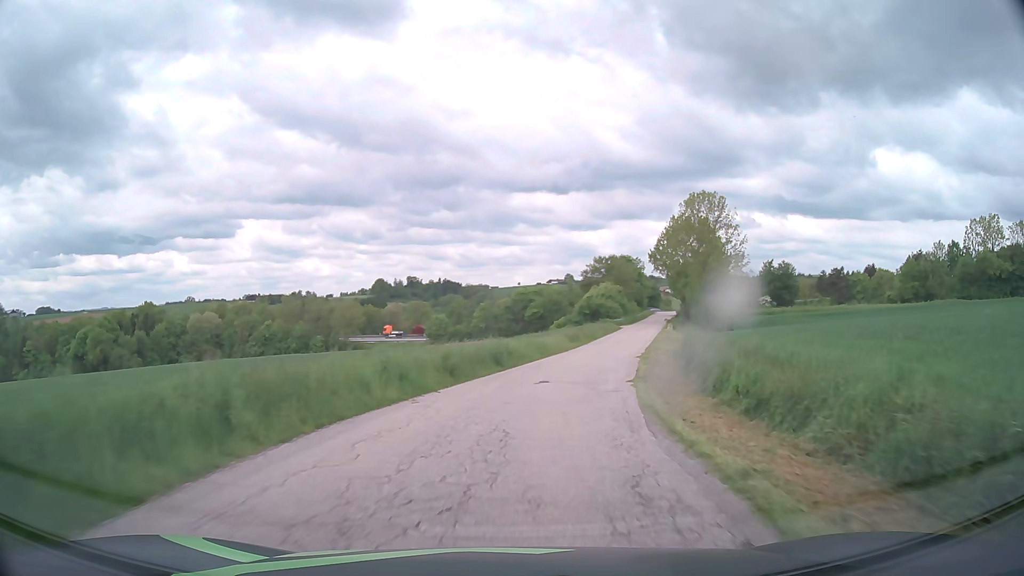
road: unclassified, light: Day
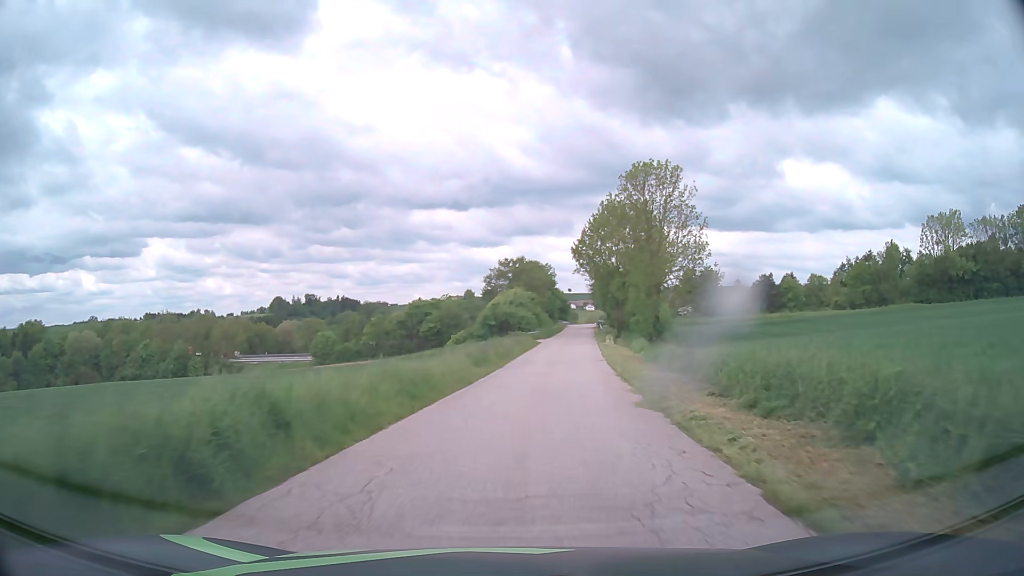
(+1.3, +17.2) m; +8°
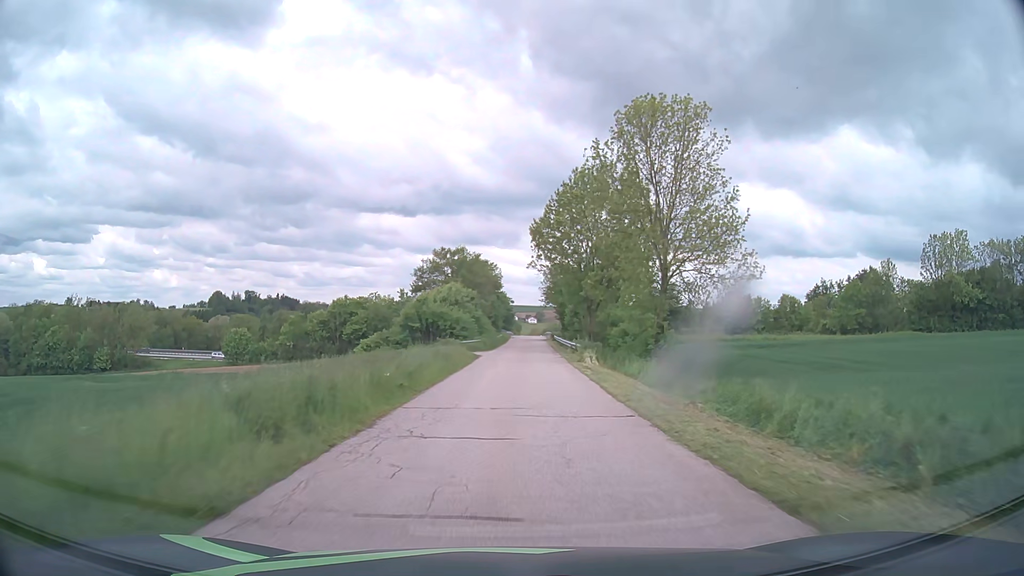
(+0.9, +17.7) m; +5°
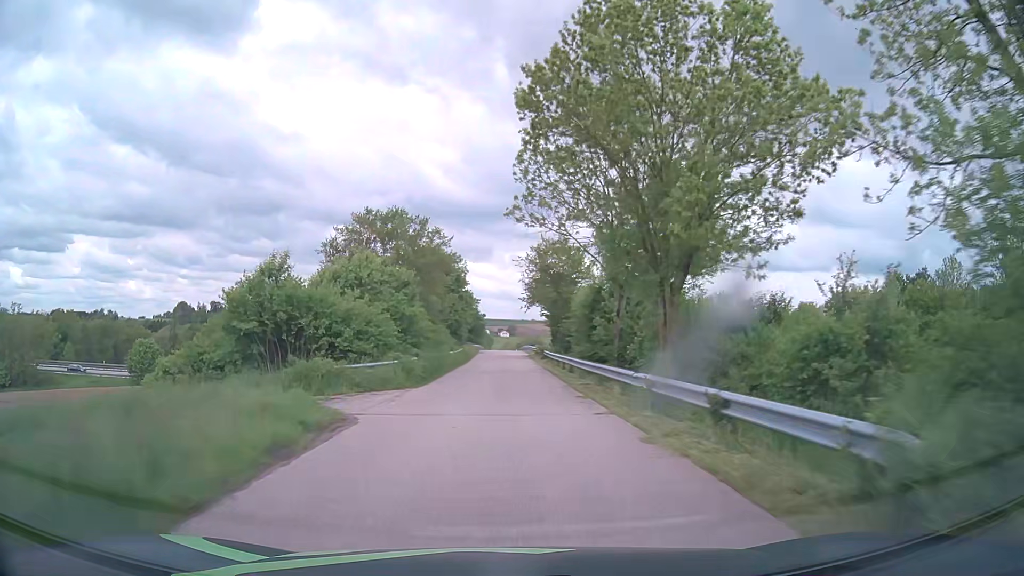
(+0.7, +27.5) m; +2°
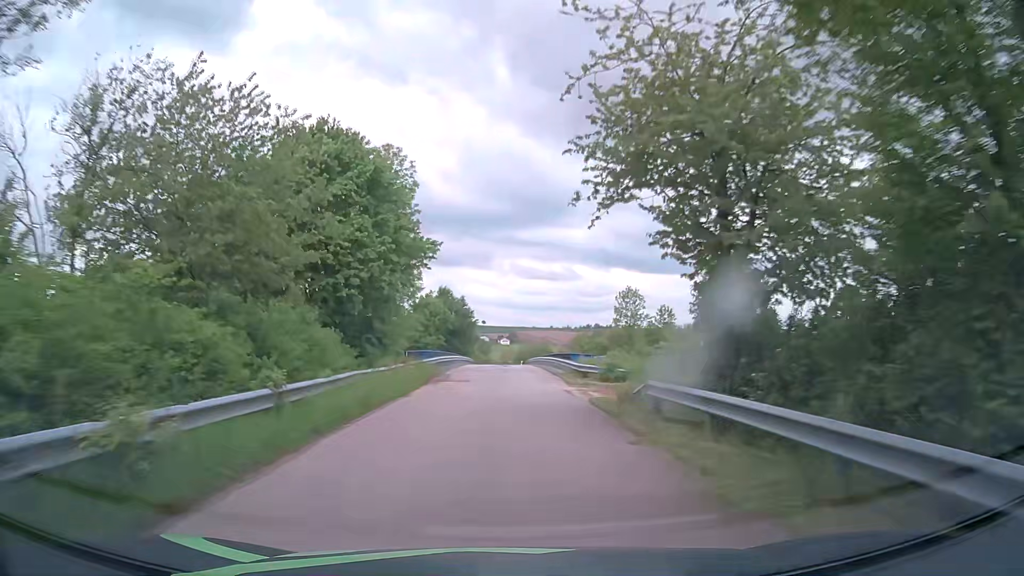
(+0.1, +47.7) m; 0°
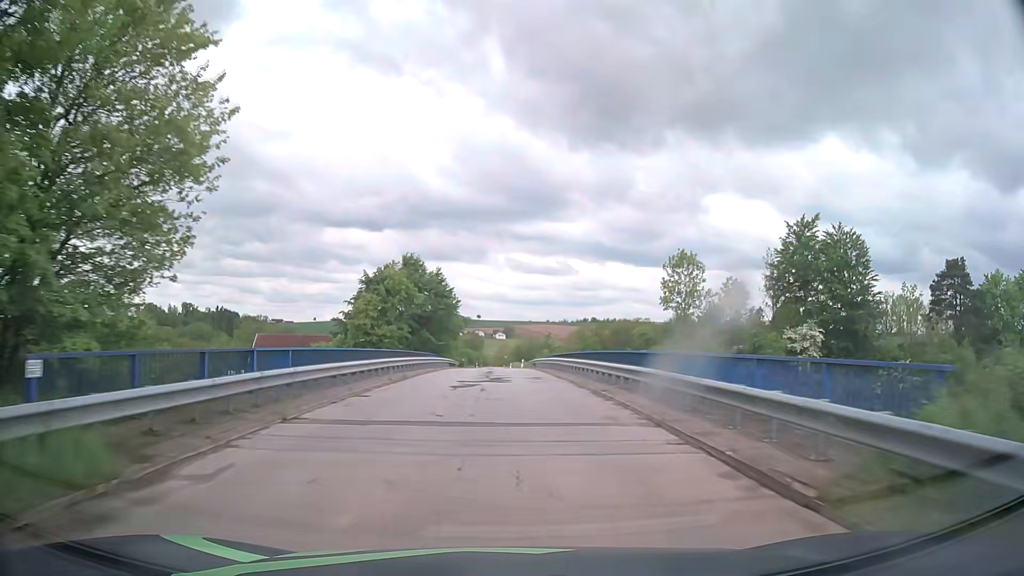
(+0.3, +29.2) m; +1°
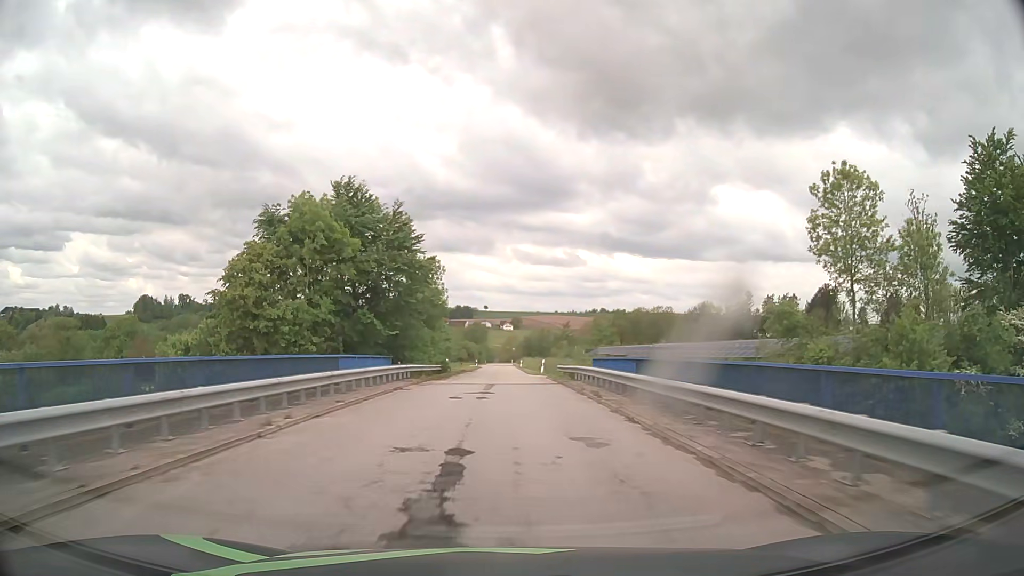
(-0.1, +29.1) m; 0°
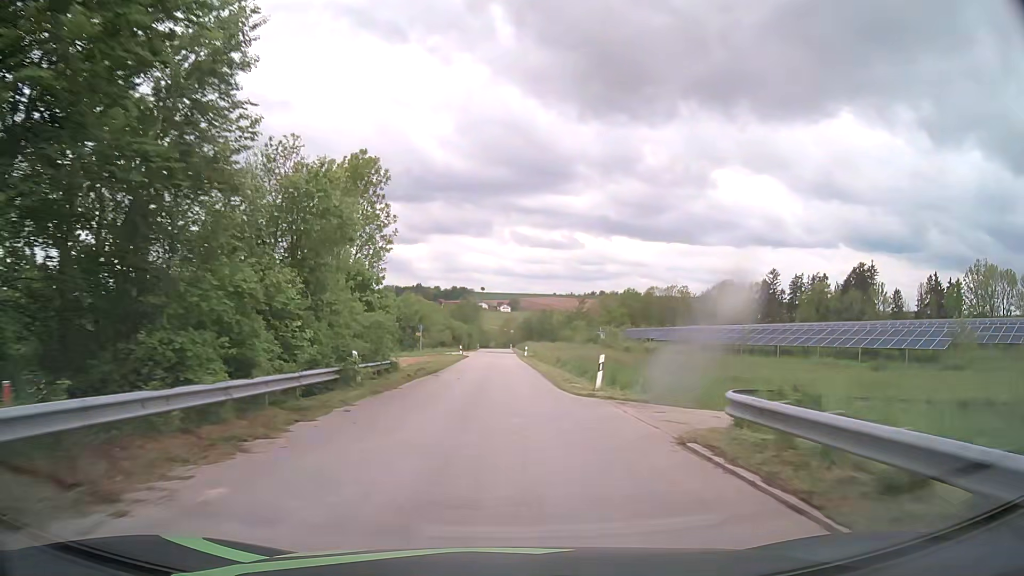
(-0.1, +29.1) m; 0°
(0, +10) (0, +20) (0, +30) (0, +40) (0, +50) (0, +60) (-1, +70) (-1, +80) (-1, +90) (-1, +100) m
